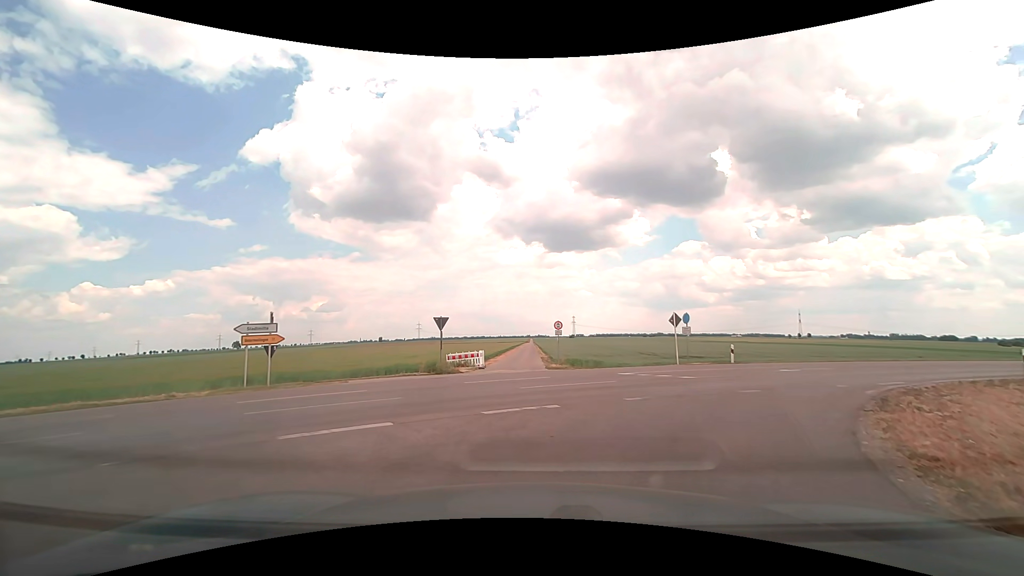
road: unclassified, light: Day
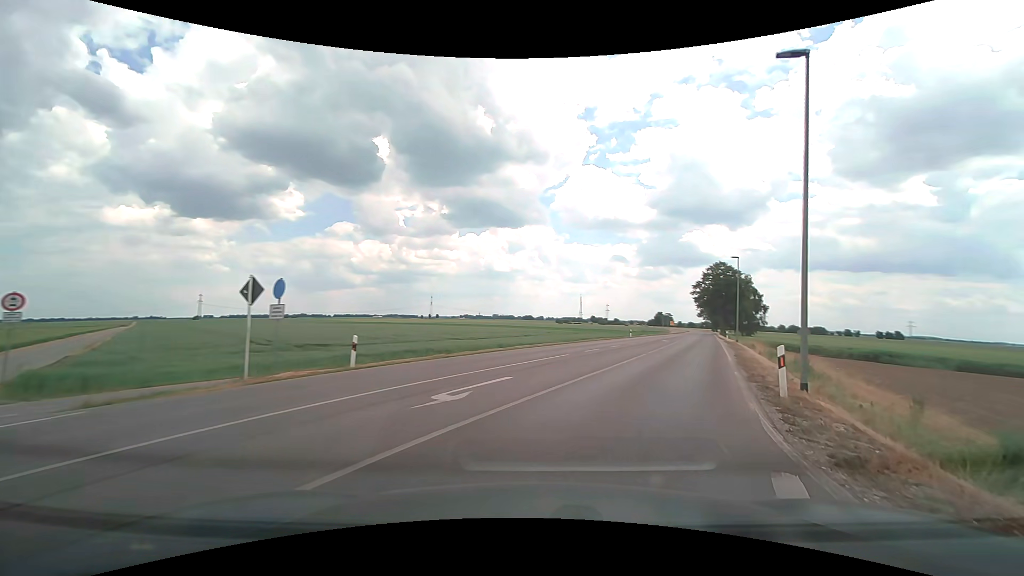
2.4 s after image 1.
(+4.0, +12.8) m; +39°
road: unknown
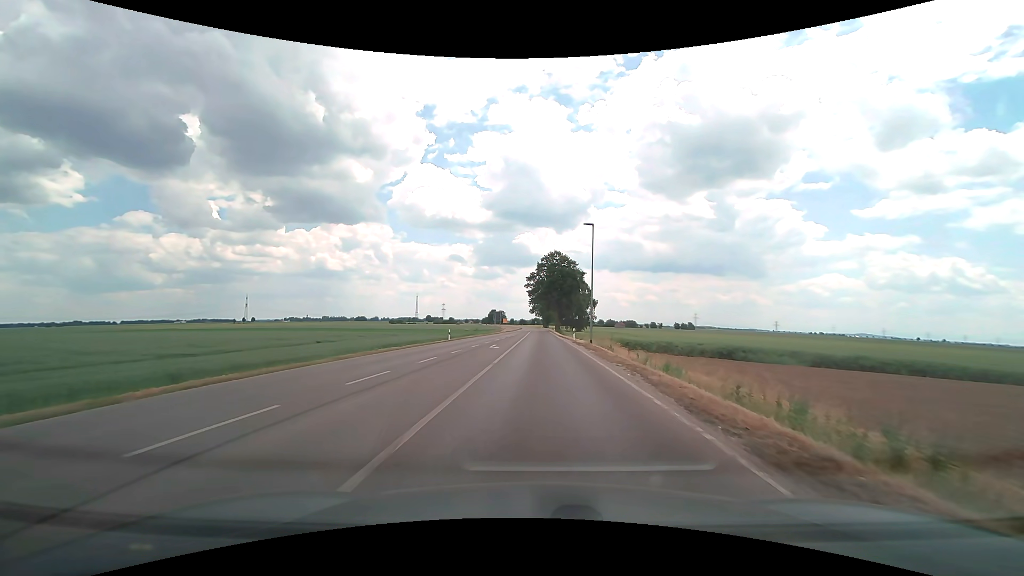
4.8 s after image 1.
(+4.7, +19.2) m; +19°
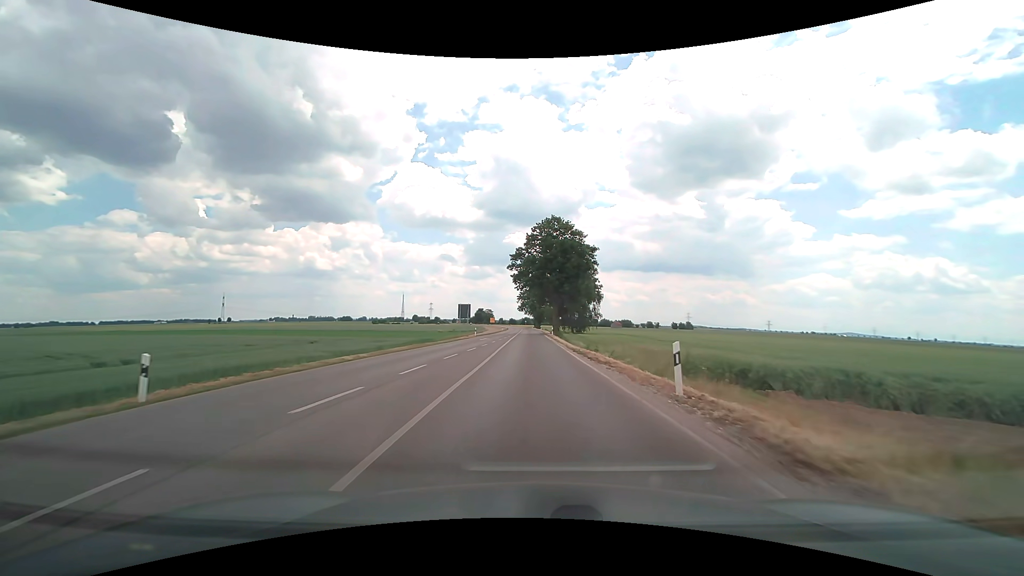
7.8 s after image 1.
(+0.3, +34.1) m; +1°
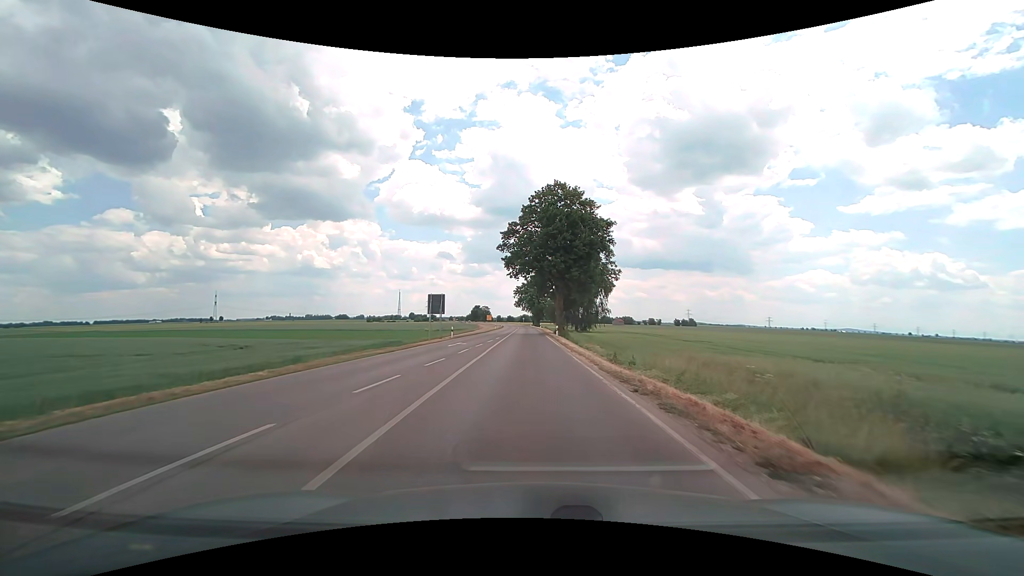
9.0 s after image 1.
(0.0, +16.3) m; 0°
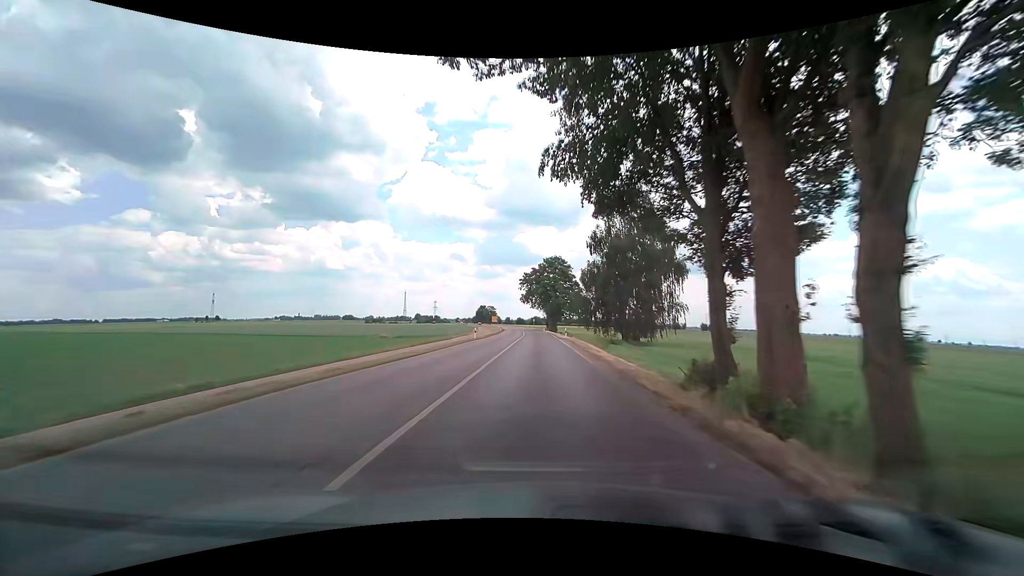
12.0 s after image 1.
(-0.8, +47.3) m; -2°
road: tertiary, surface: asphalt
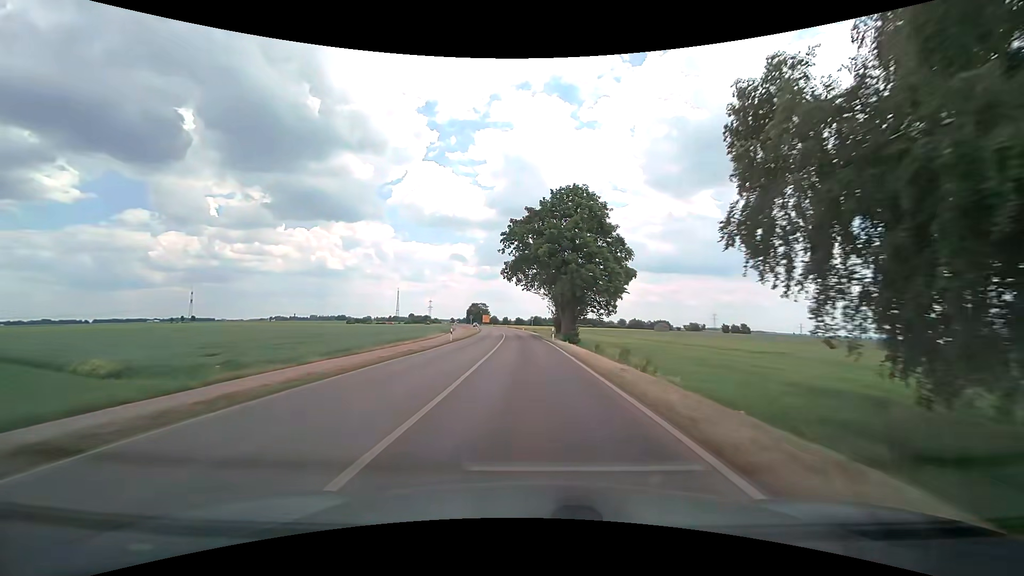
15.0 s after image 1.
(+0.5, +55.3) m; 0°
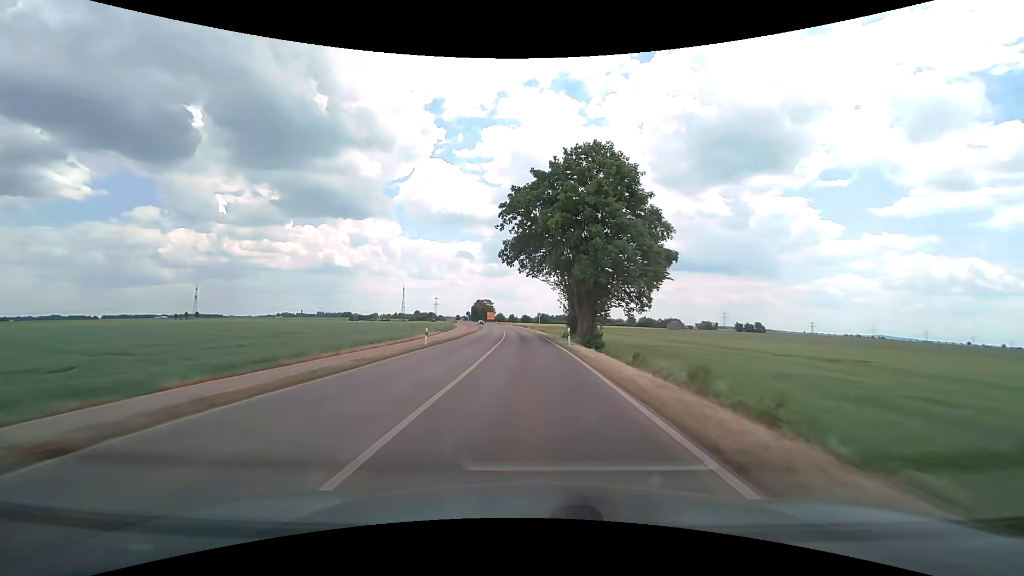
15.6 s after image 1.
(-0.1, +11.8) m; -1°
(0, +10) (0, +20) (0, +30) (-1, +40) (-1, +50) (-2, +60) (-2, +70) (-3, +80) (-4, +90) (-5, +100) m
